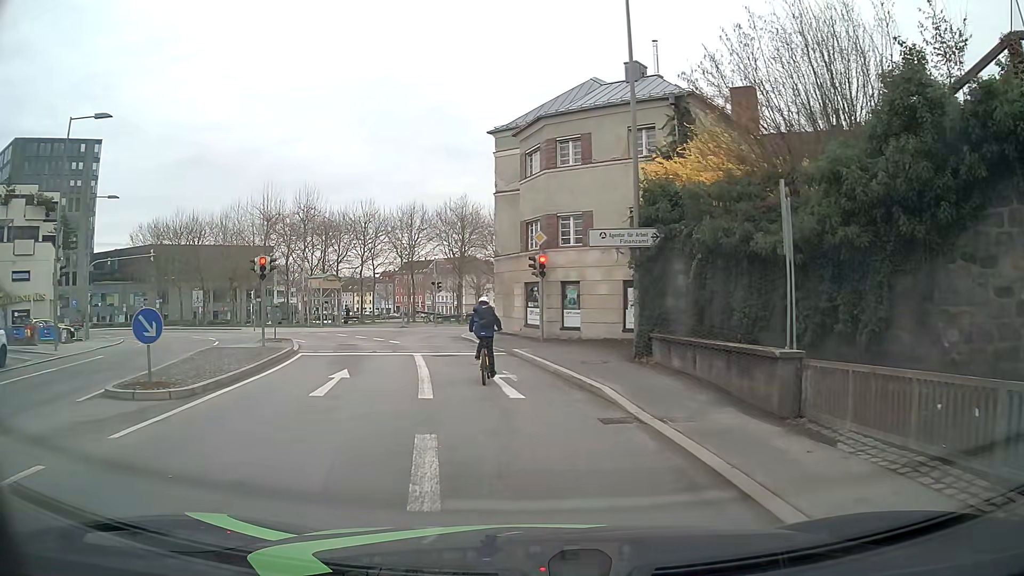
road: tertiary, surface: asphalt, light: Day
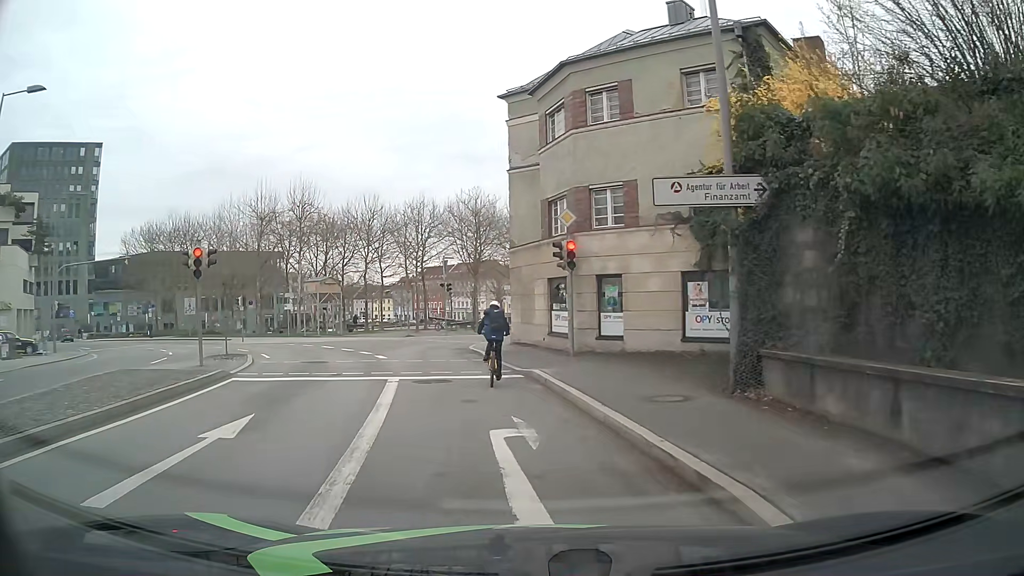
(0.0, +6.4) m; -1°
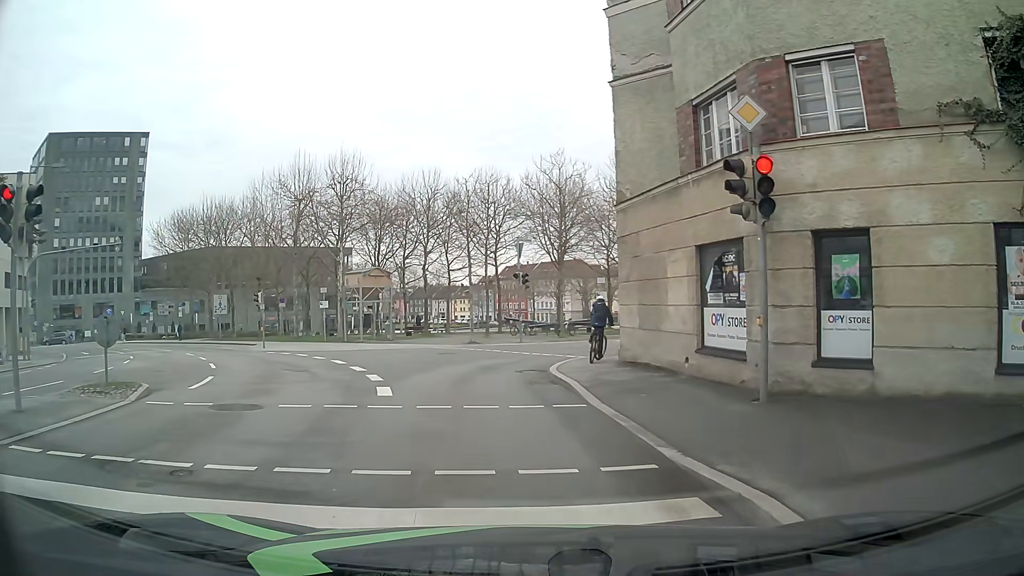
(-0.7, +10.0) m; -5°
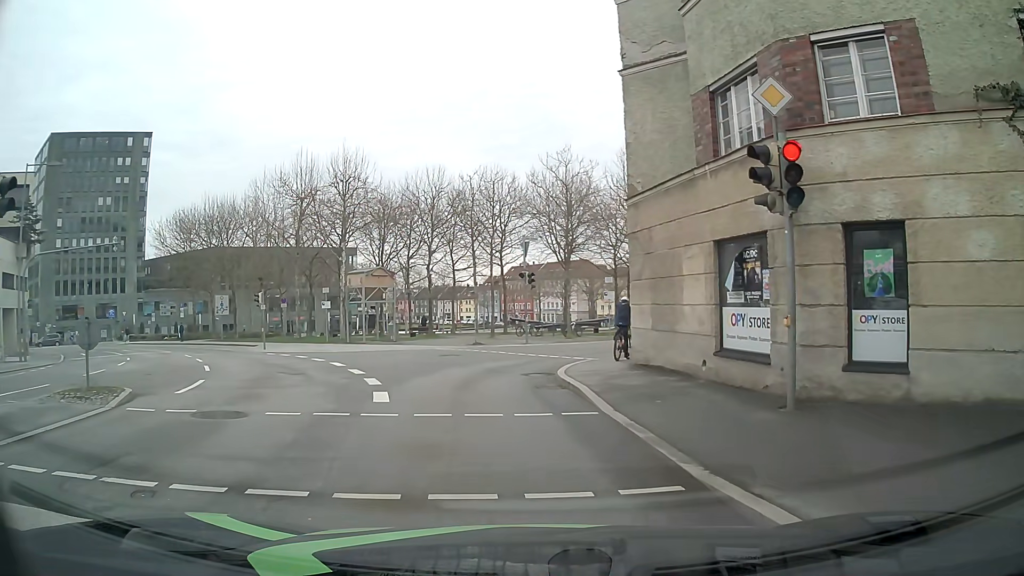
(0.0, +0.7) m; 0°
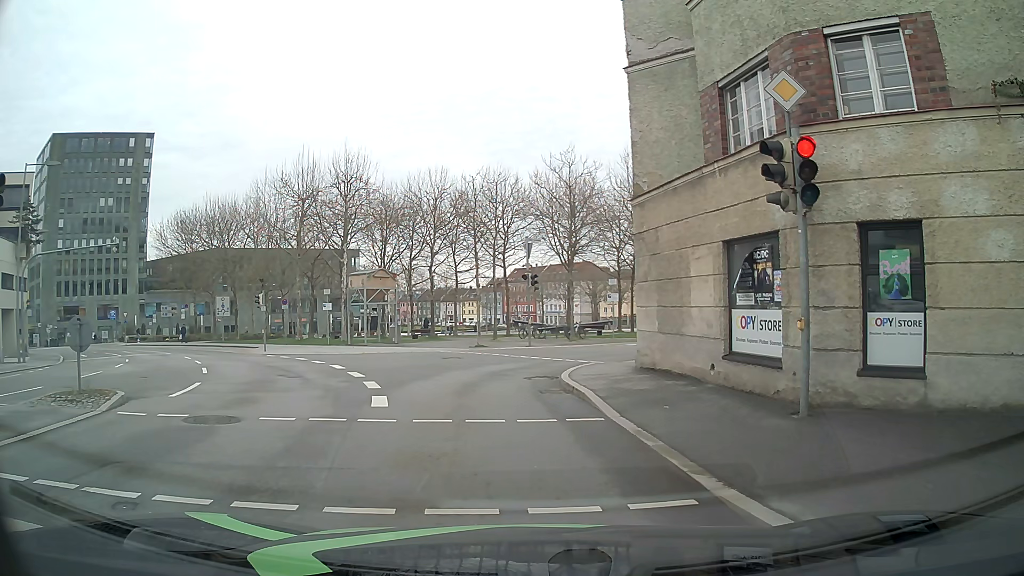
(0.0, +0.4) m; 0°
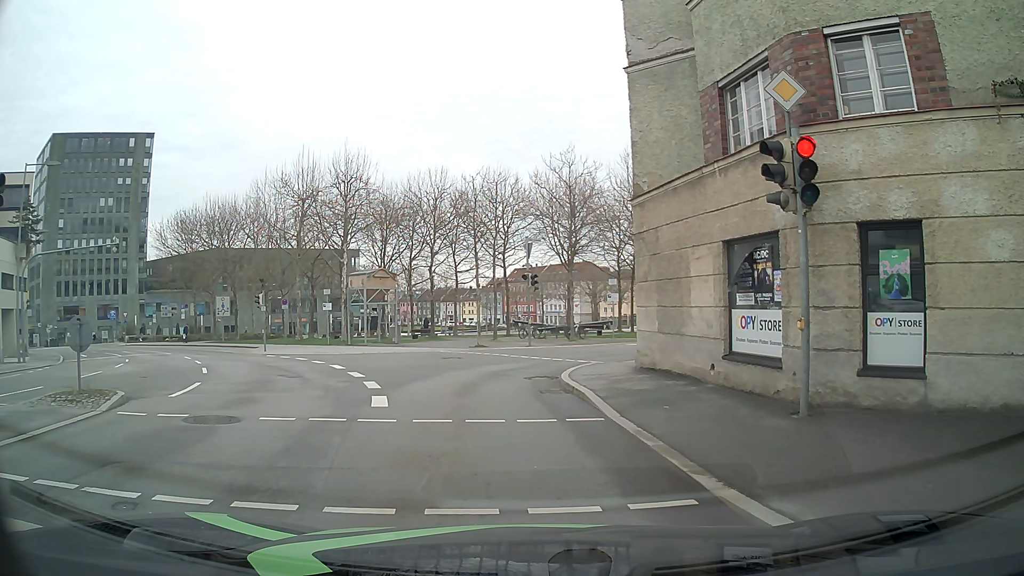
(0.0, 0.0) m; 0°
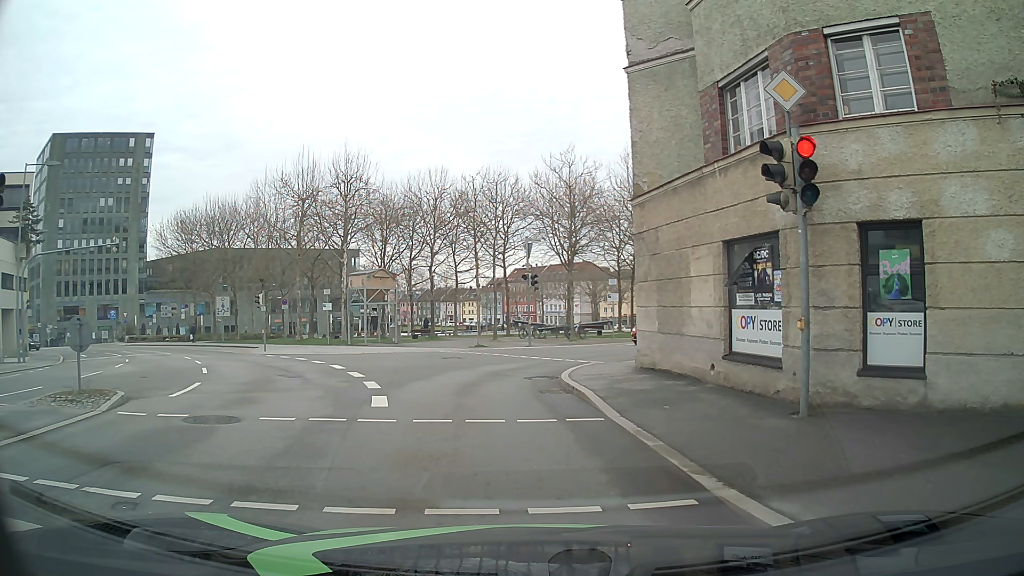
(0.0, 0.0) m; 0°
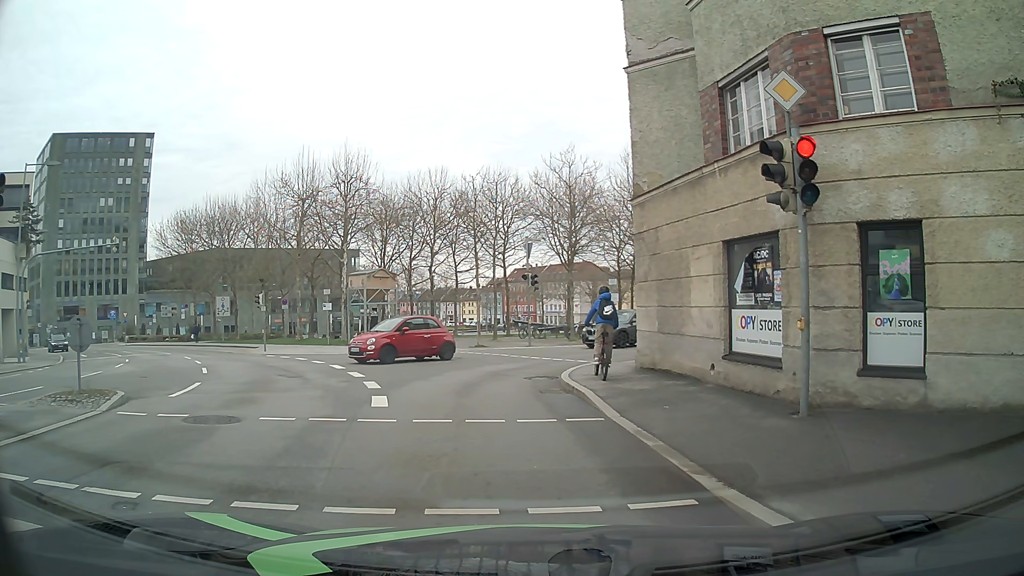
(0.0, 0.0) m; 0°
(-1, +10) (-2, +20) (+3, +28) (+10, +35) (+17, +43) (+24, +50) (+31, +57) (+38, +64) (+45, +72) (+51, +79) m
